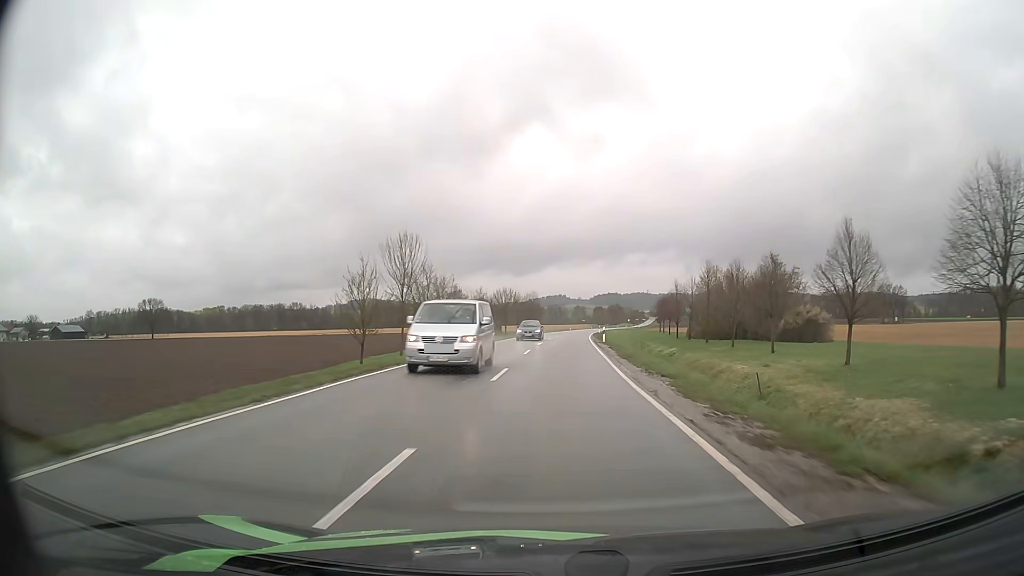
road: tertiary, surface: asphalt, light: Day
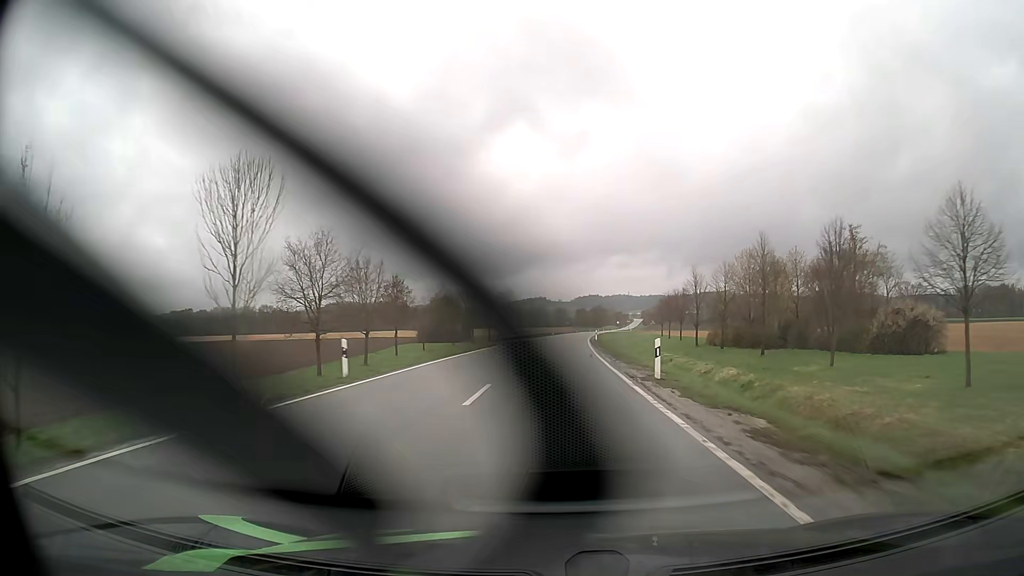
(+0.5, +28.4) m; +2°
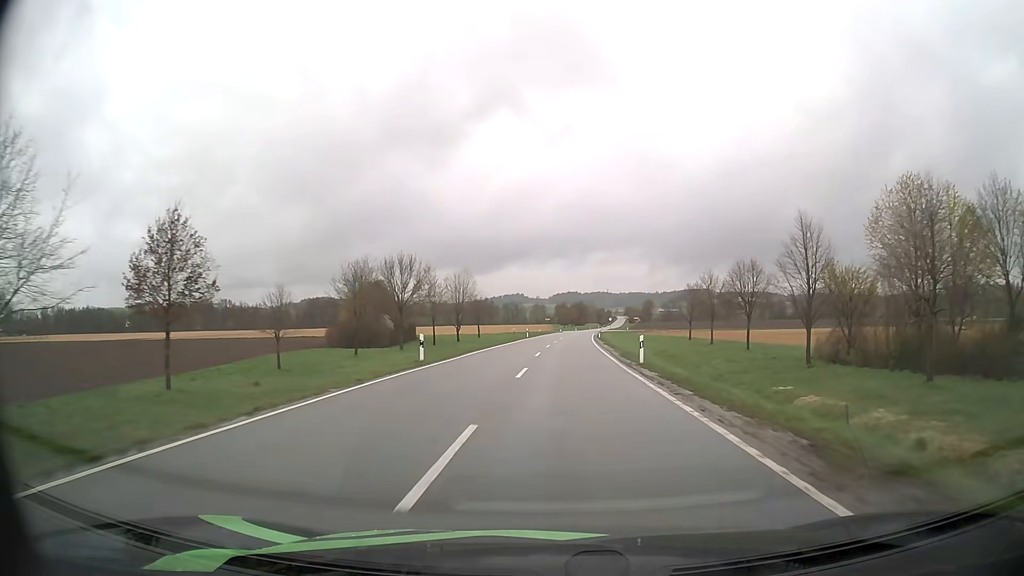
(+0.5, +42.9) m; +2°
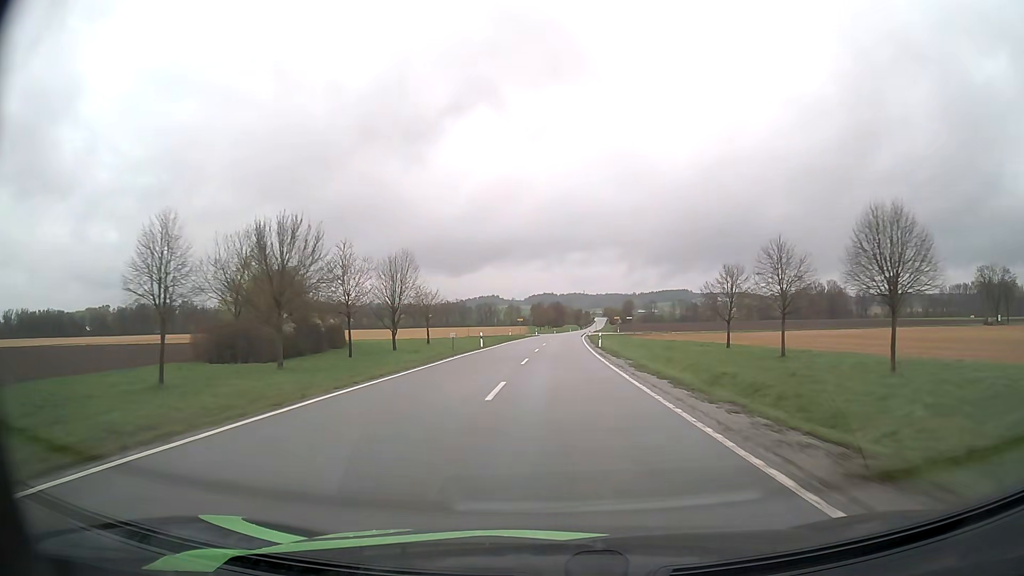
(+0.5, +29.1) m; +2°
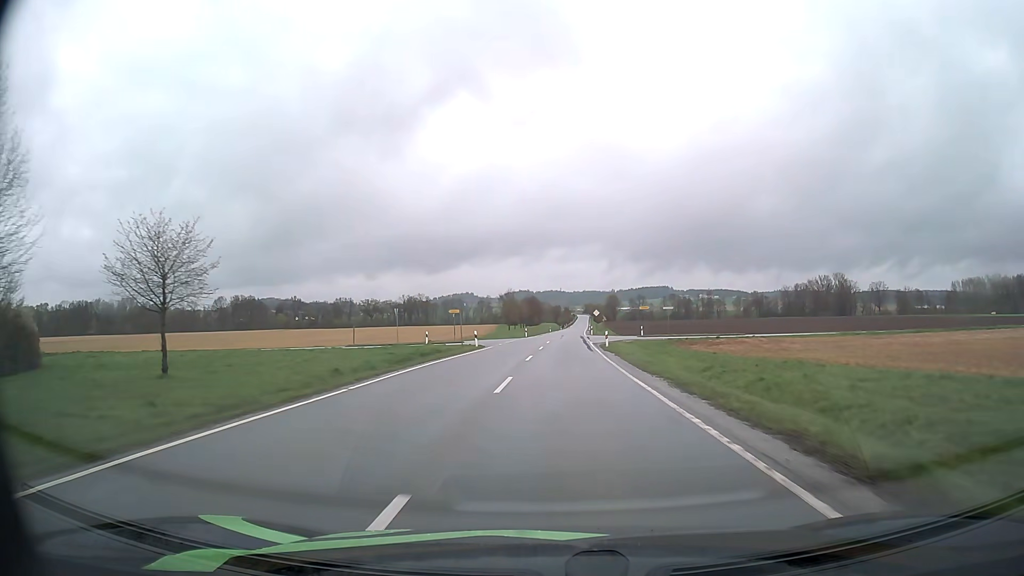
(+1.1, +60.1) m; +2°
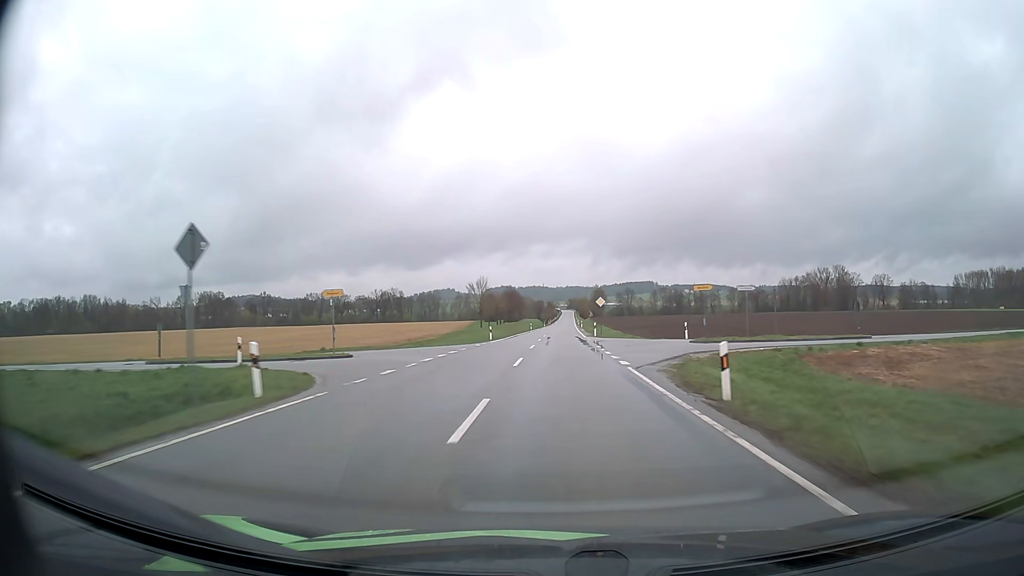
(+0.4, +30.3) m; +1°
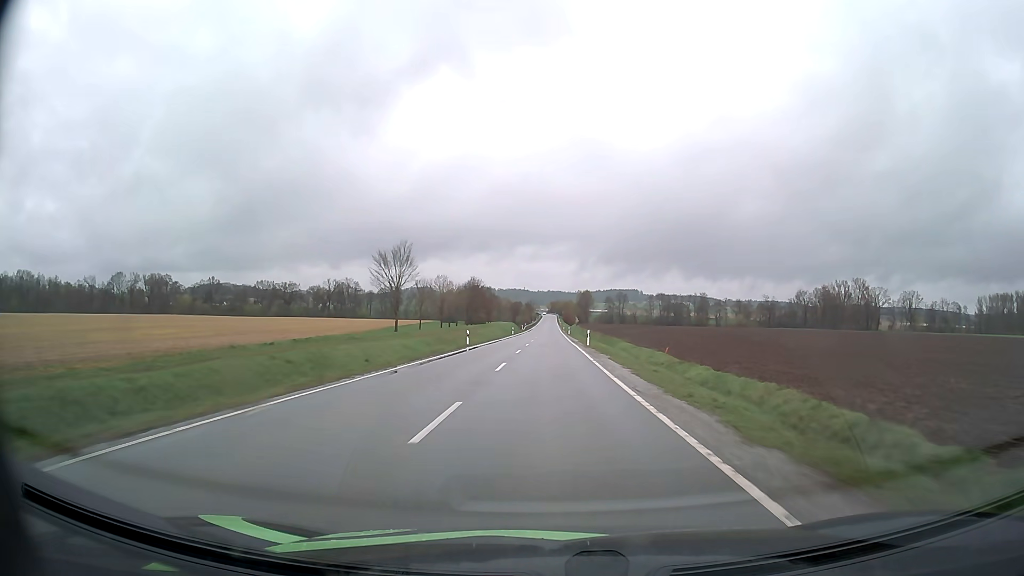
(+1.2, +60.8) m; +2°
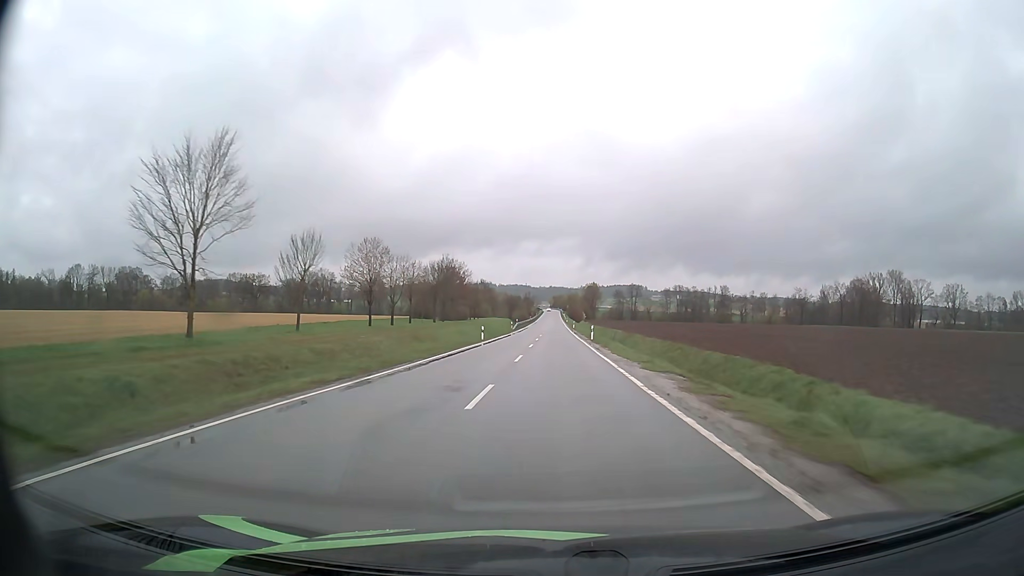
(0.0, +45.9) m; 0°
(0, +10) (0, +20) (0, +30) (0, +40) (0, +50) (+1, +60) (+1, +70) (+1, +80) (+1, +90) (+1, +100) m
